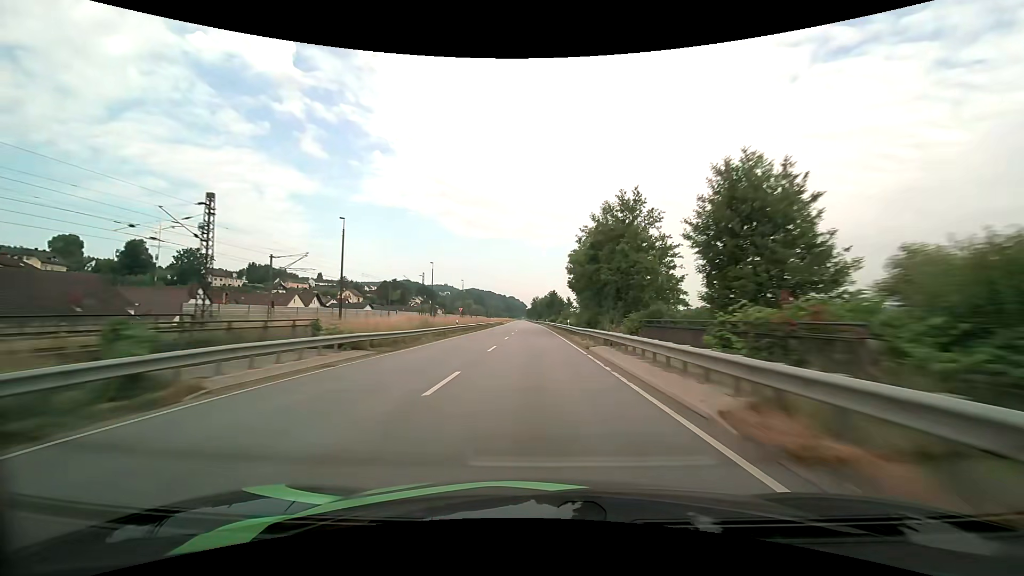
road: primary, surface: asphalt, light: Day
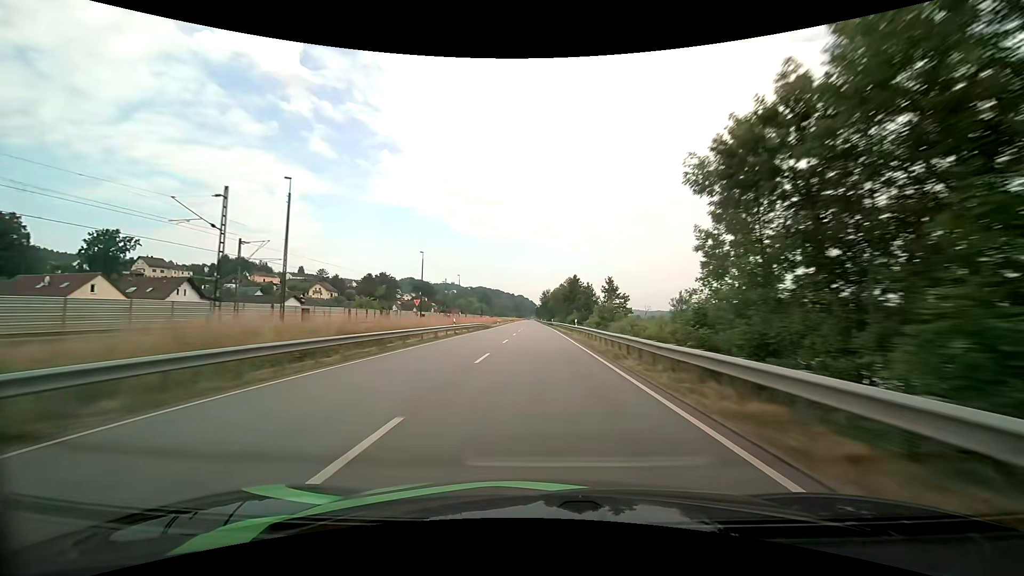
(-0.7, +54.3) m; -1°
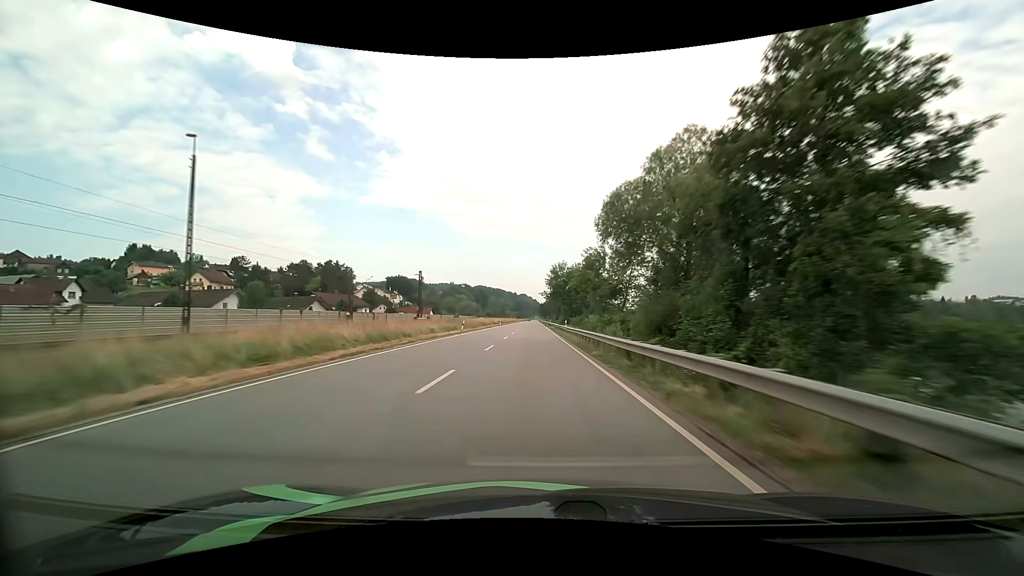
(-0.1, +90.4) m; 0°
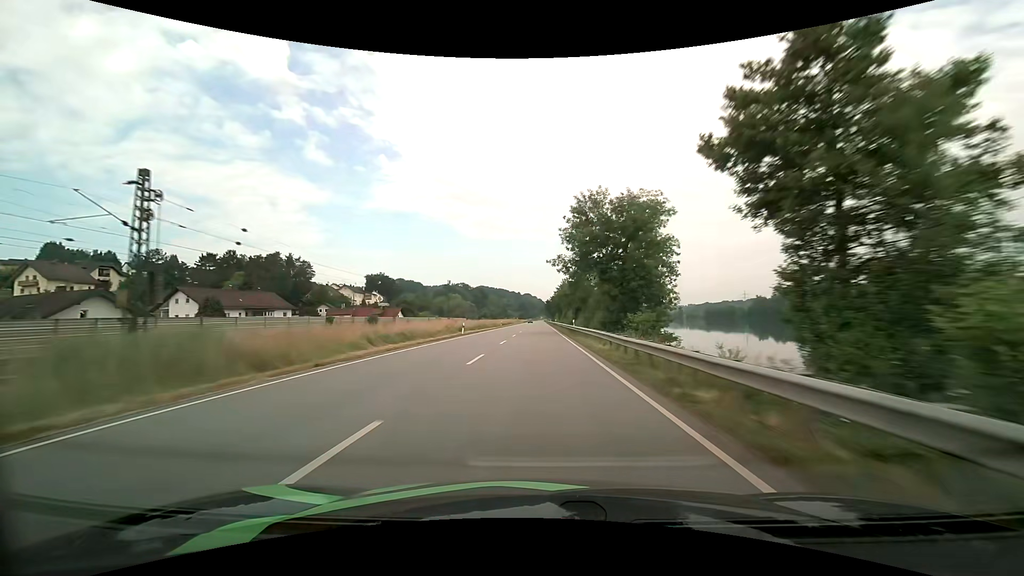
(-0.4, +54.6) m; -1°
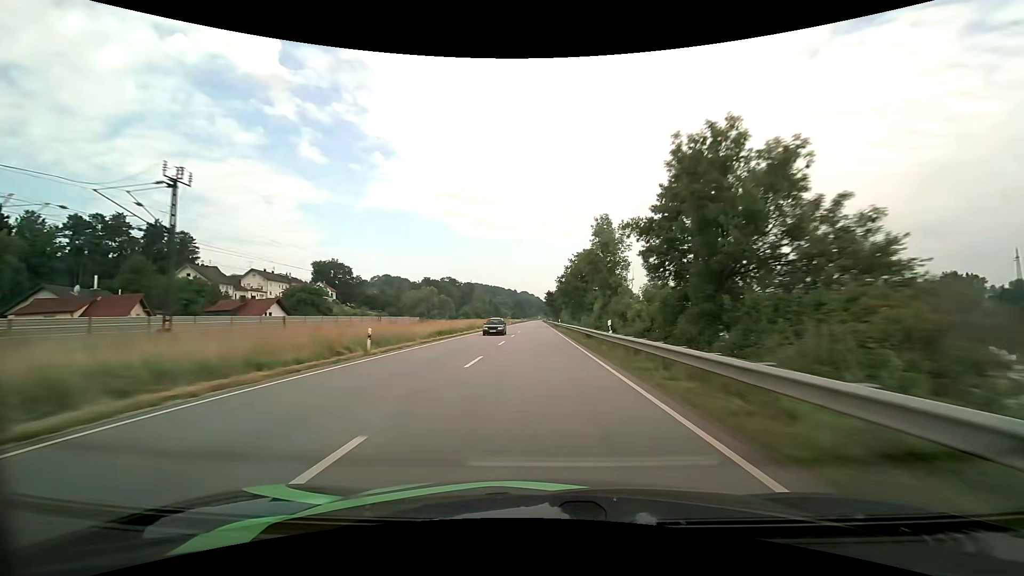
(+0.1, +73.2) m; 0°
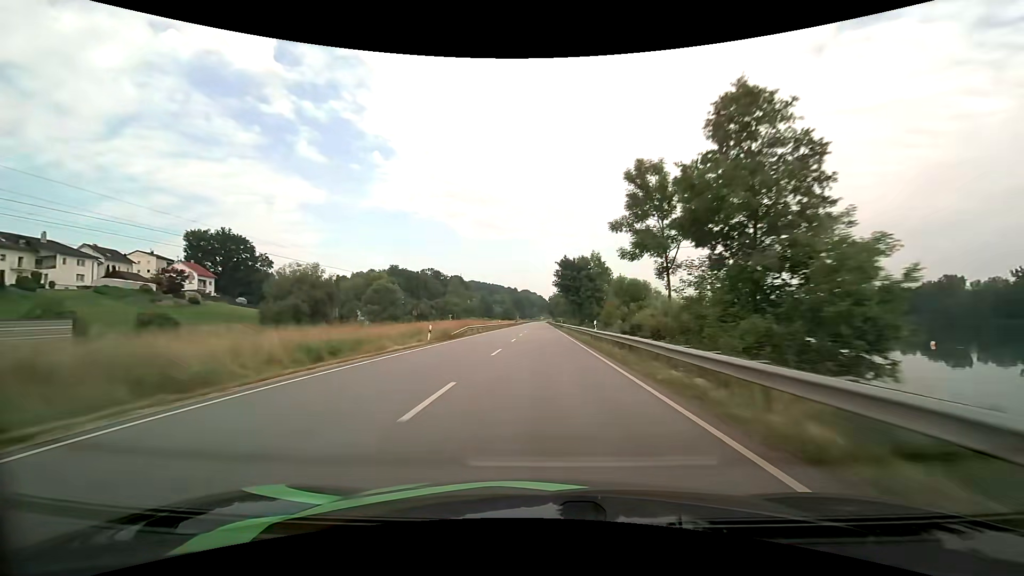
(+0.1, +91.8) m; 0°
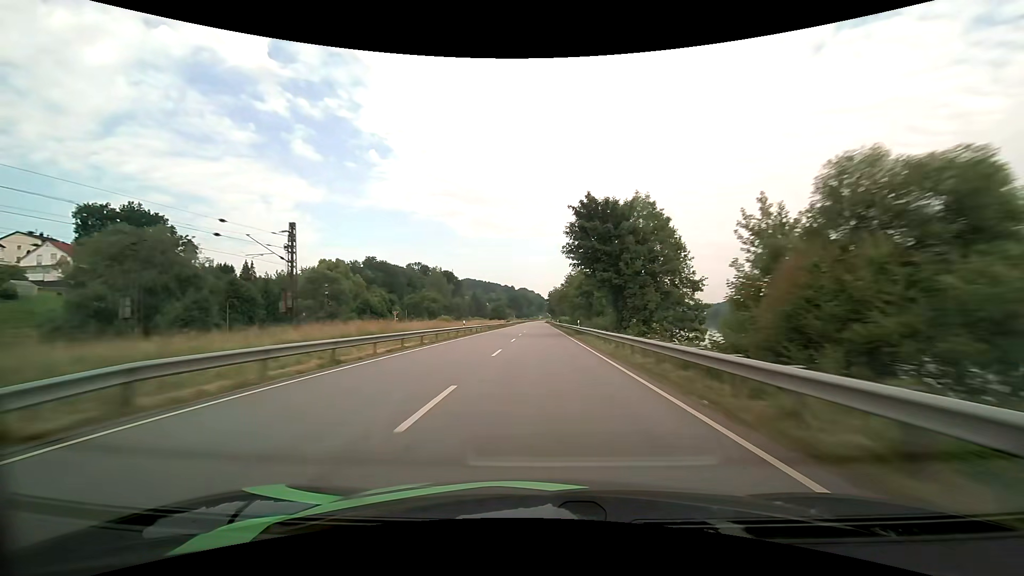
(+0.1, +36.8) m; 0°
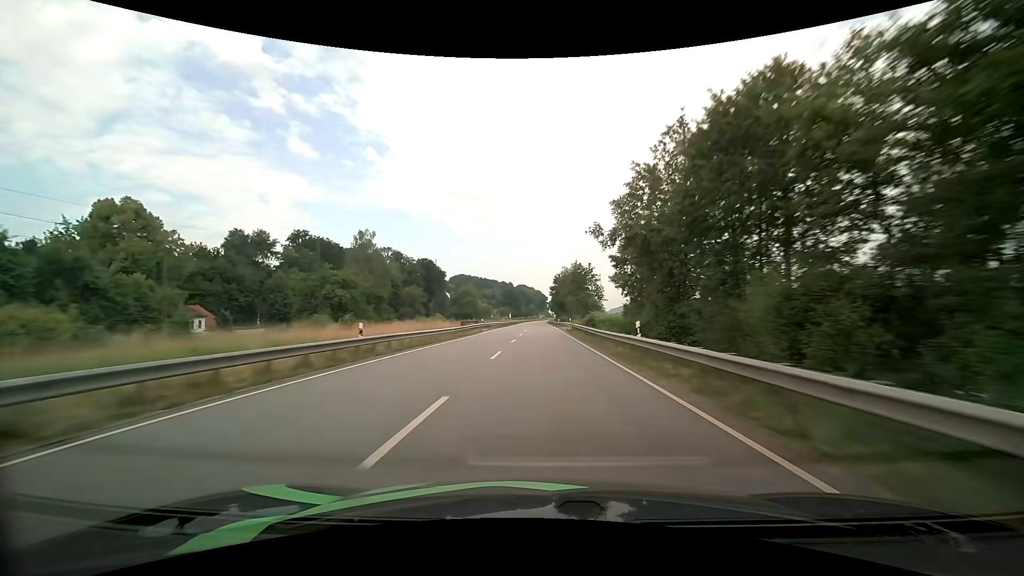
(-0.2, +73.8) m; 0°
(0, +10) (0, +20) (0, +30) (0, +40) (0, +50) (0, +60) (0, +70) (0, +80) (0, +90) (0, +100) m
